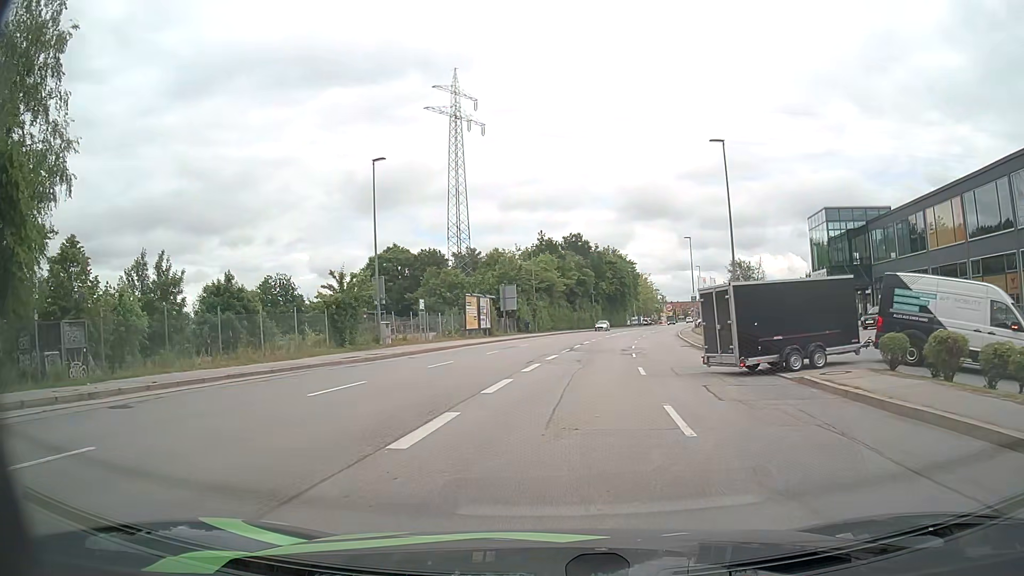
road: tertiary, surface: asphalt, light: Day
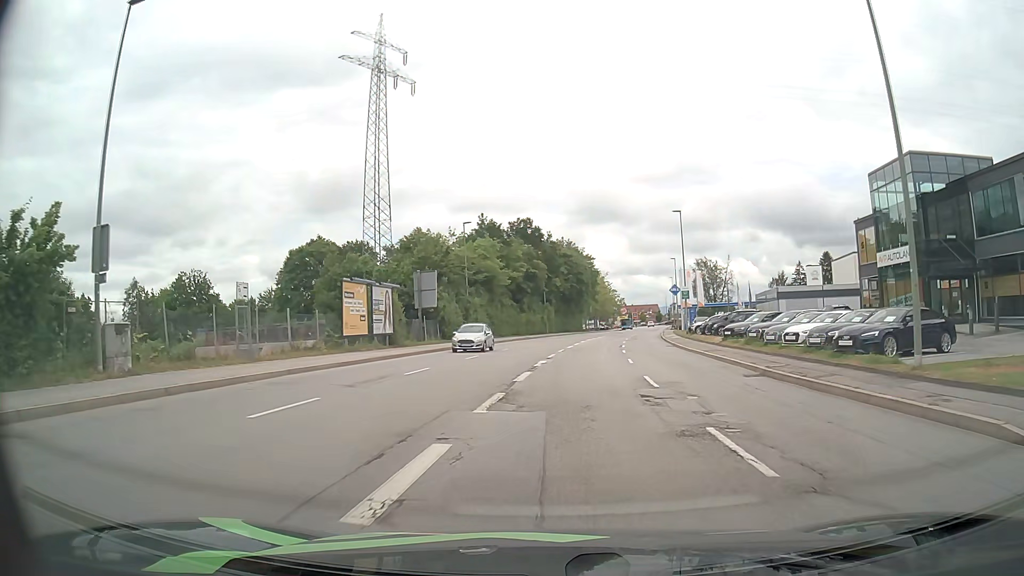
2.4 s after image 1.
(+0.9, +21.1) m; +5°
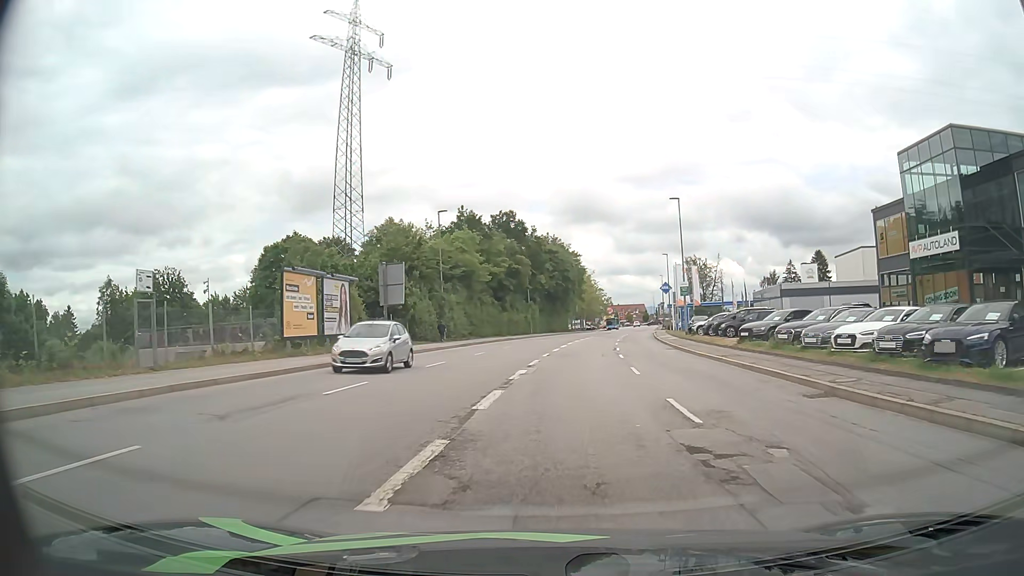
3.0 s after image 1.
(+0.1, +5.8) m; +1°
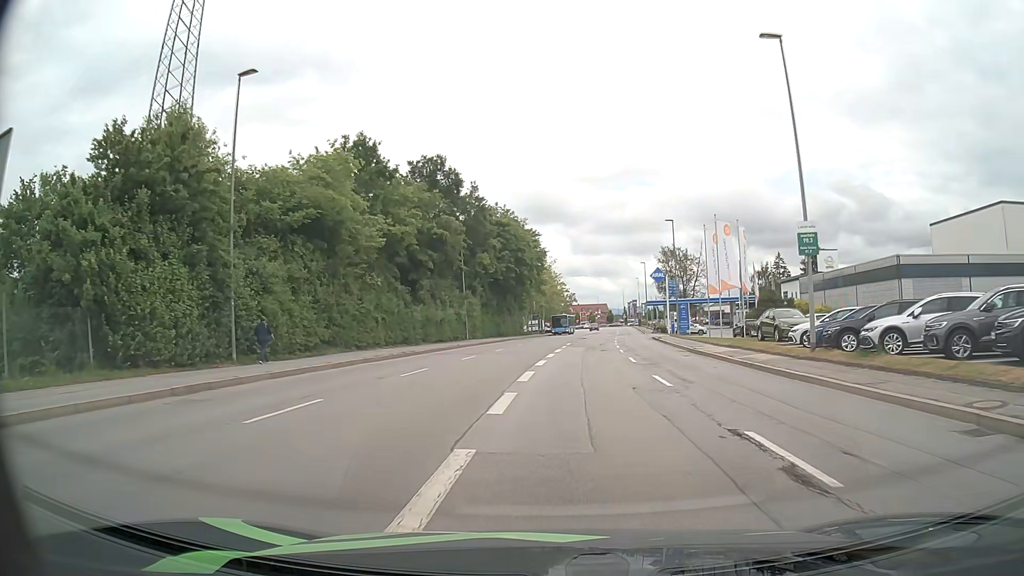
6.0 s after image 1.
(+0.9, +30.8) m; +4°
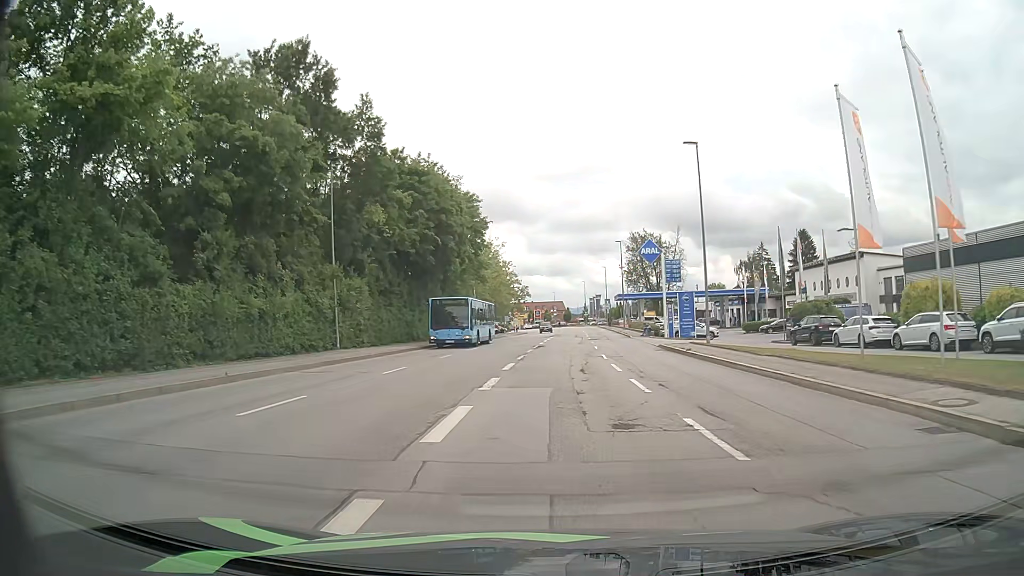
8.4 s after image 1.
(+1.1, +26.3) m; +3°
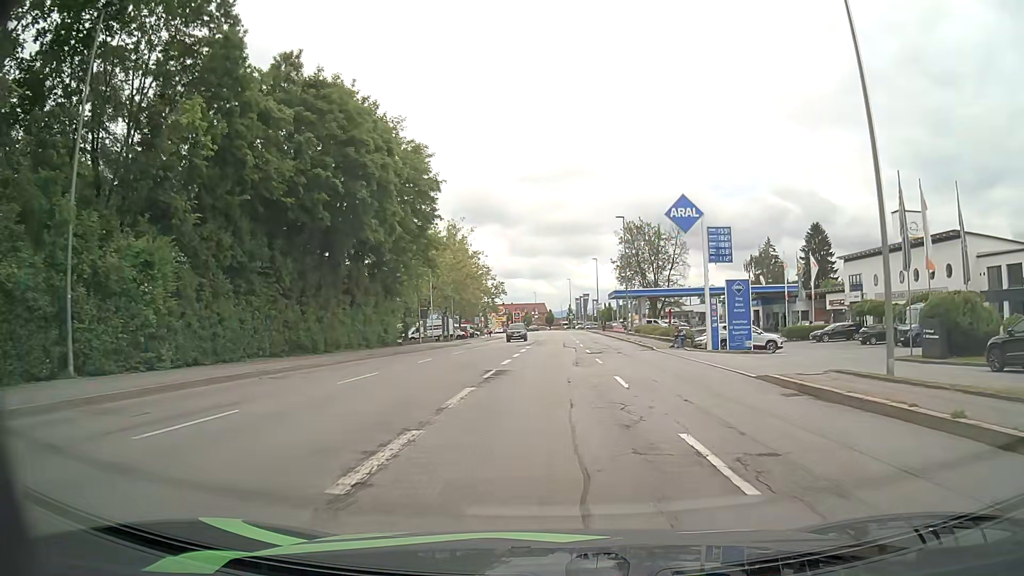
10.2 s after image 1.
(+0.5, +20.4) m; +2°
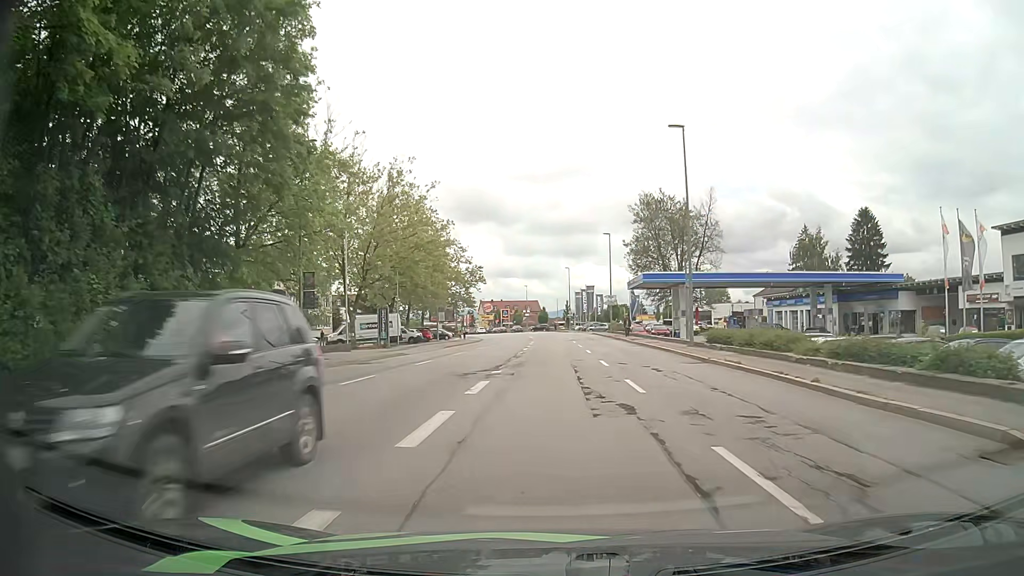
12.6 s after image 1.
(0.0, +27.7) m; 0°
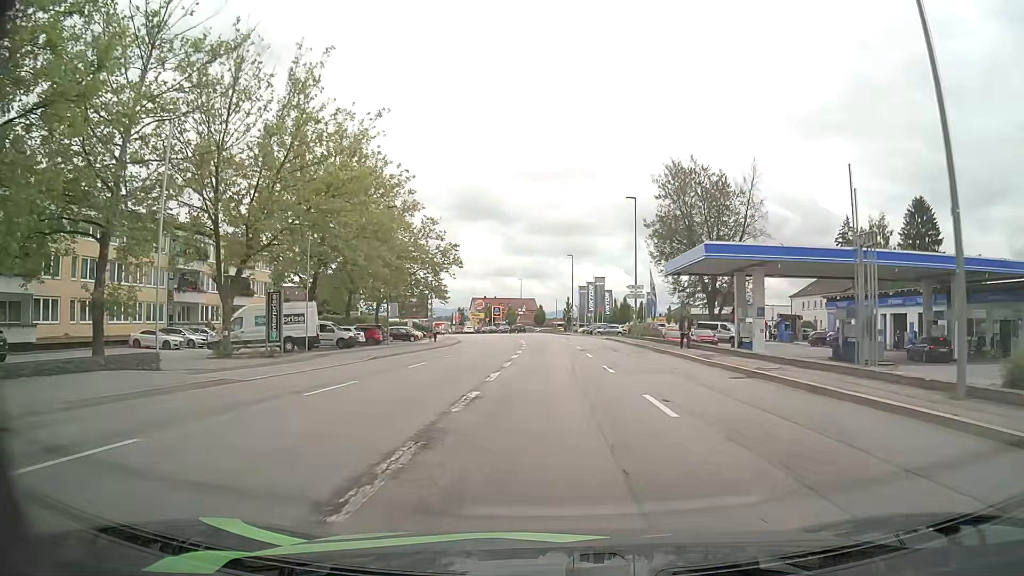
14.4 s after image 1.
(+0.1, +21.0) m; 0°
(0, +10) (0, +20) (0, +30) (0, +40) (0, +50) (-1, +60) (-1, +70) (-3, +80) (-4, +90) (-6, +100) m
